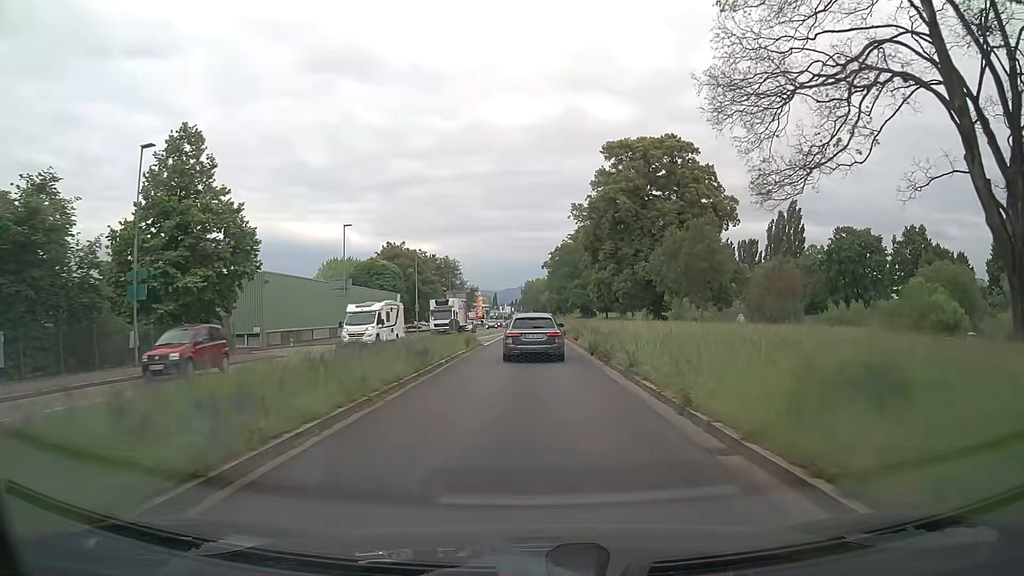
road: primary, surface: asphalt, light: Day
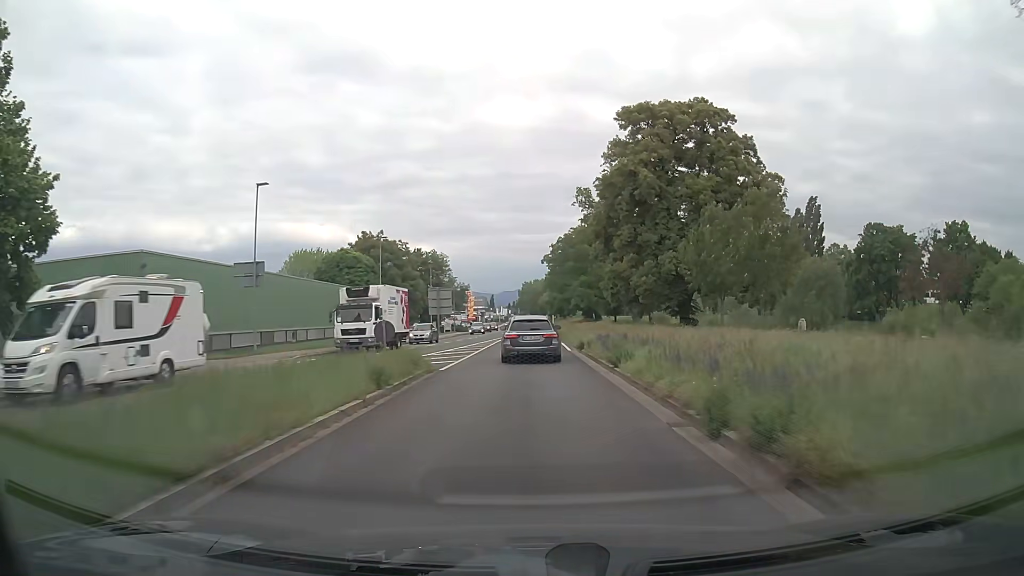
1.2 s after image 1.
(0.0, +16.0) m; +1°
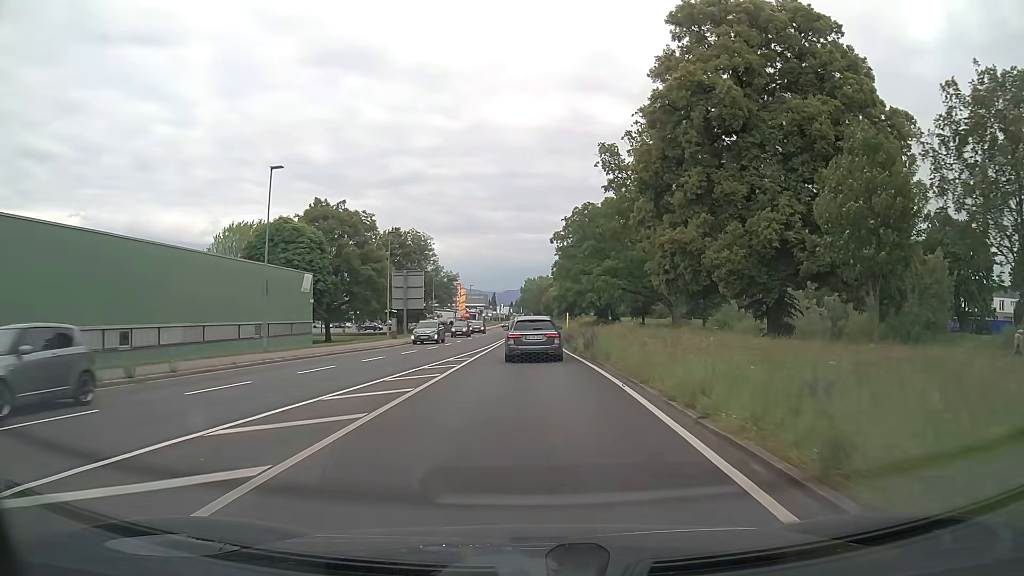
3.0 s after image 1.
(-0.2, +24.7) m; -1°
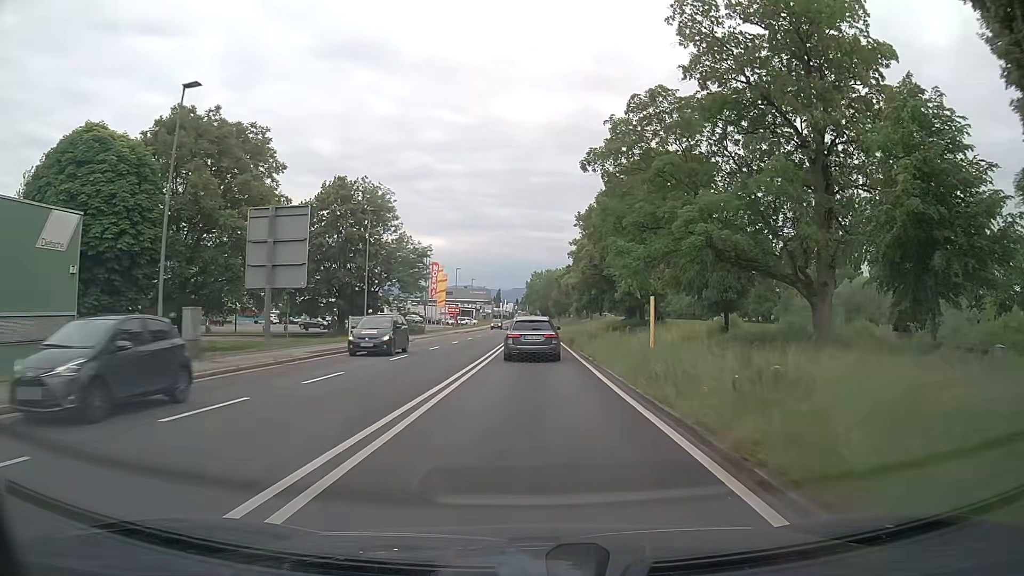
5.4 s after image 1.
(-0.1, +34.1) m; -1°
